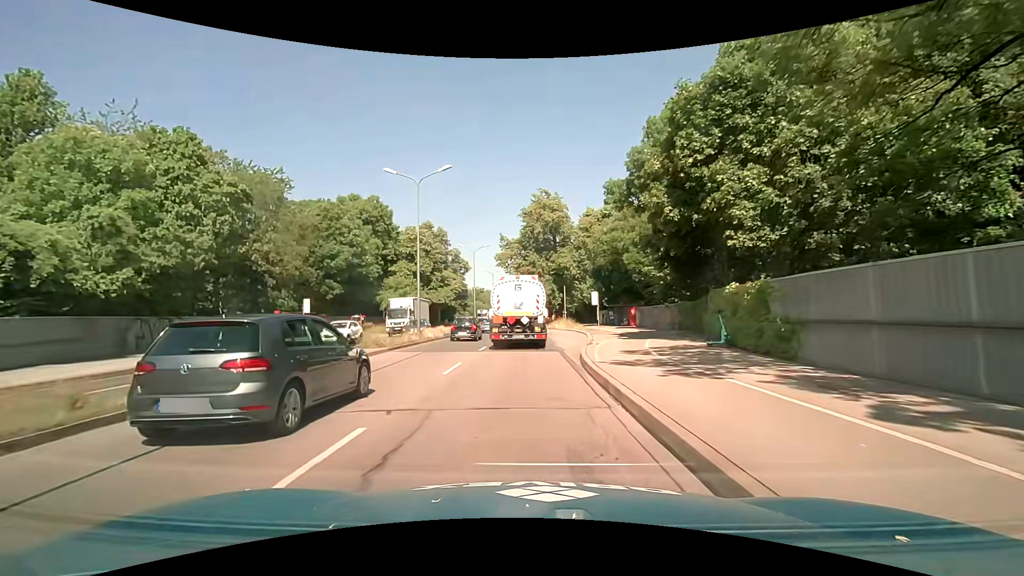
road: trunk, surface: asphalt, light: Day
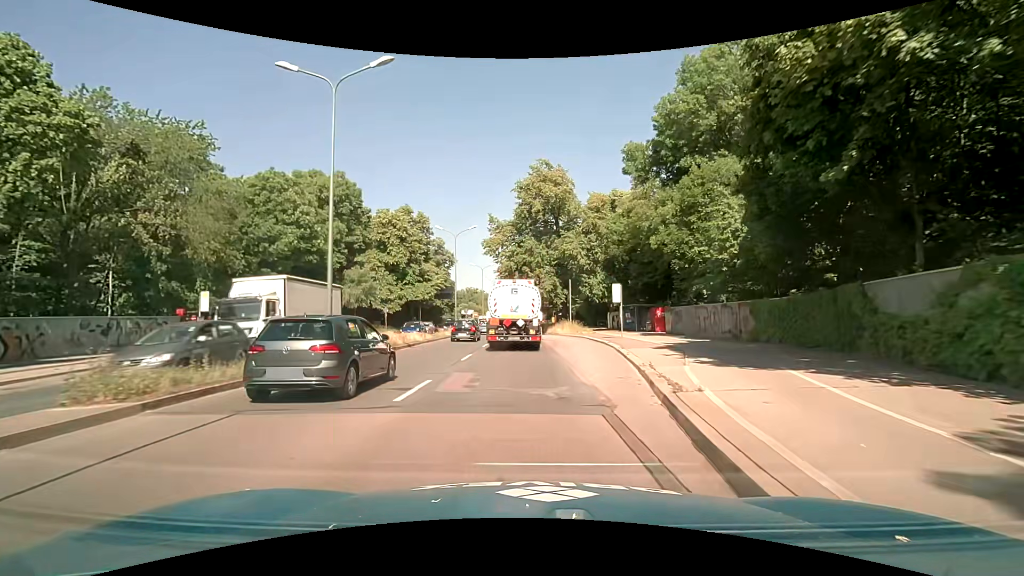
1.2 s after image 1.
(0.0, +12.8) m; +1°
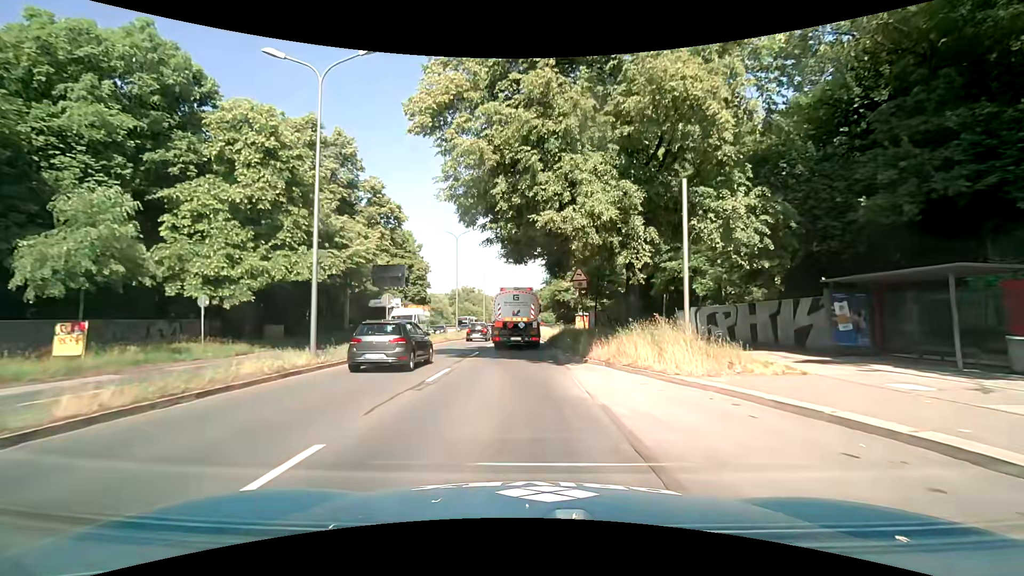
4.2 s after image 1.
(-0.3, +32.6) m; -1°
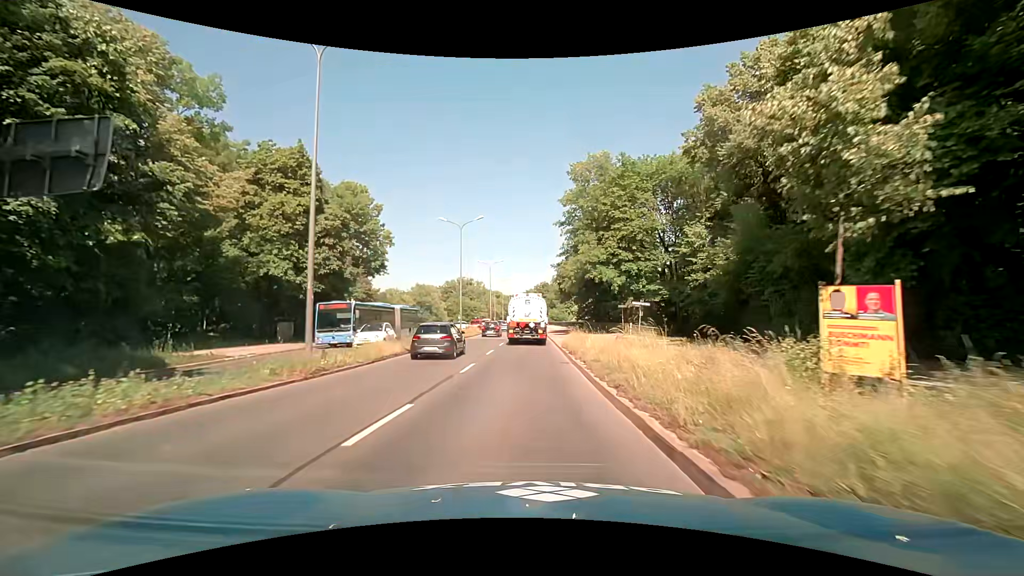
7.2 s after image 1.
(-0.2, +33.2) m; 0°
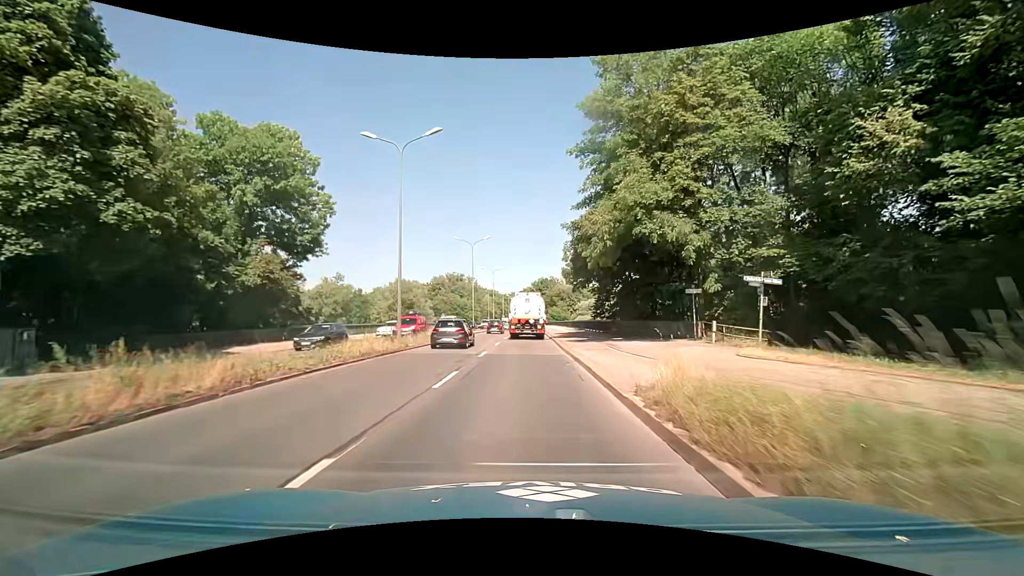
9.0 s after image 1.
(0.0, +20.7) m; 0°
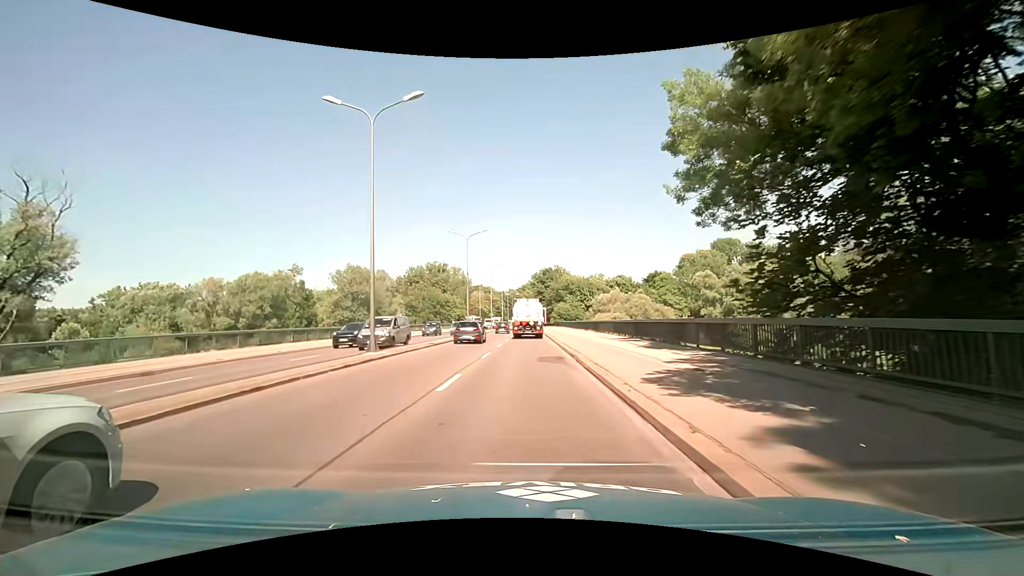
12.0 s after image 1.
(-0.2, +36.0) m; -1°
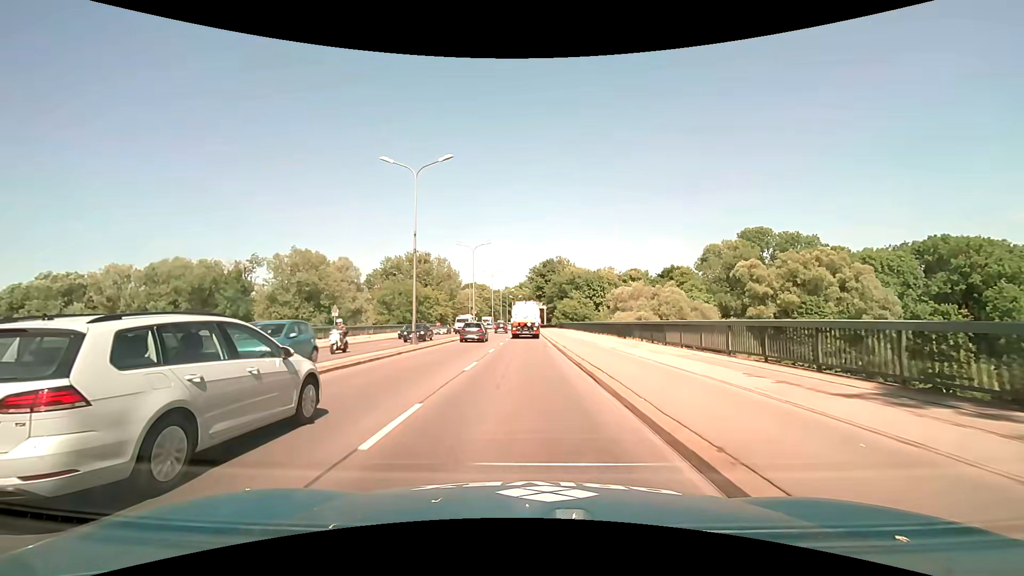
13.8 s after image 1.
(+0.1, +22.6) m; 0°
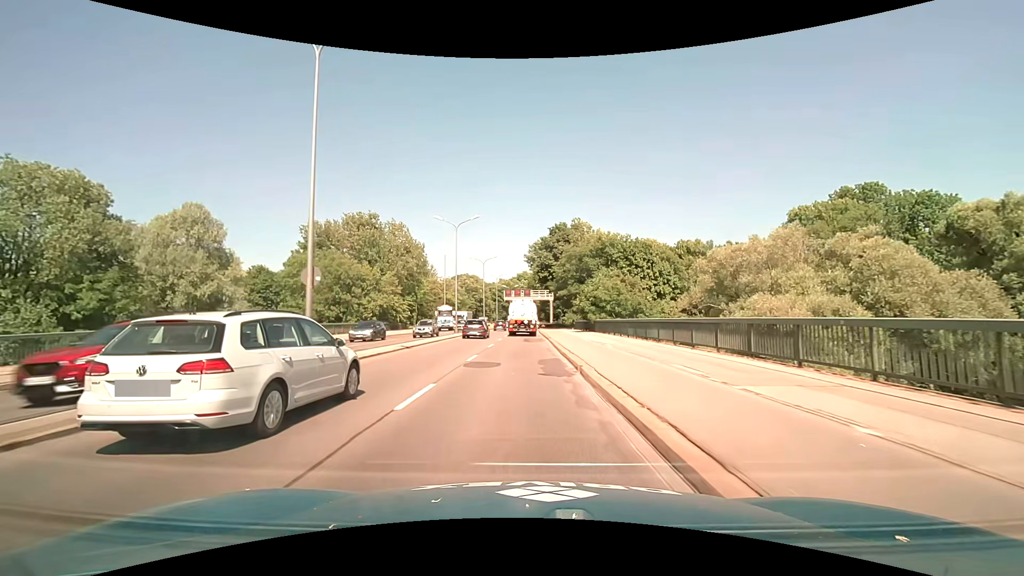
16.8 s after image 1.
(+0.4, +43.2) m; +1°
(0, +10) (0, +20) (0, +30) (0, +40) (0, +50) (0, +60) (0, +70) (-1, +80) (-1, +90) (-1, +100) m
